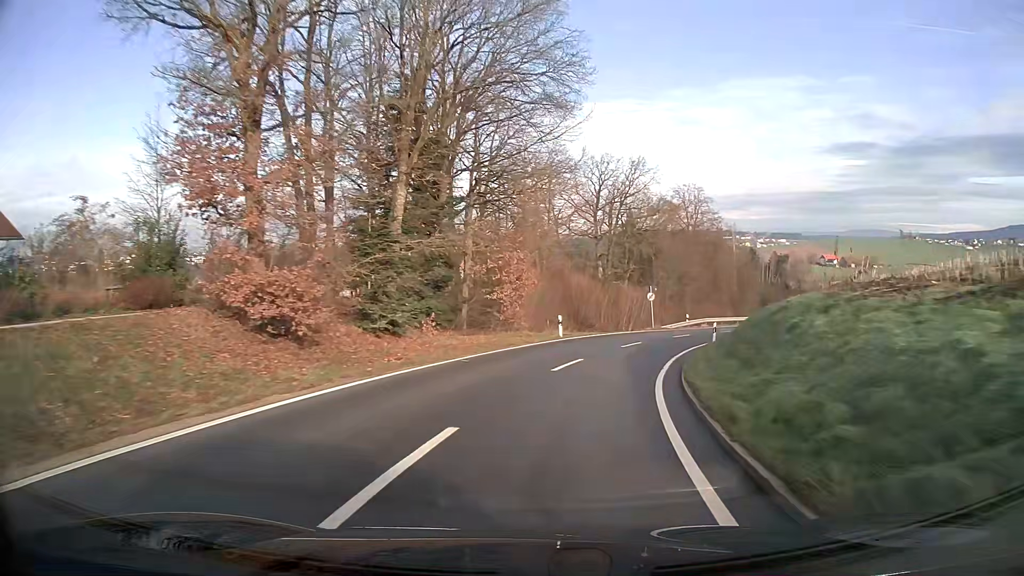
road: tertiary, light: Day
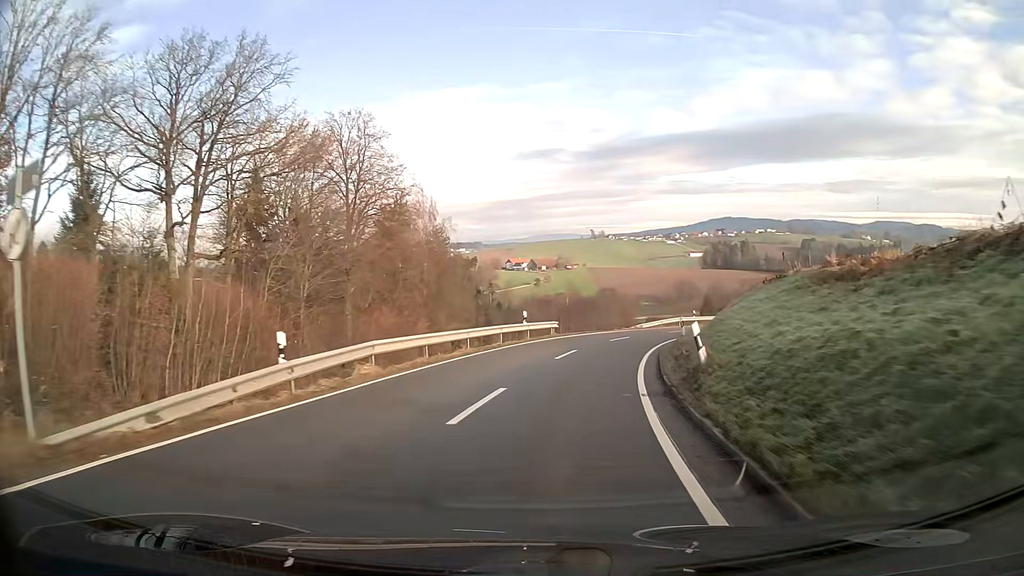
(+10.1, +40.8) m; +27°
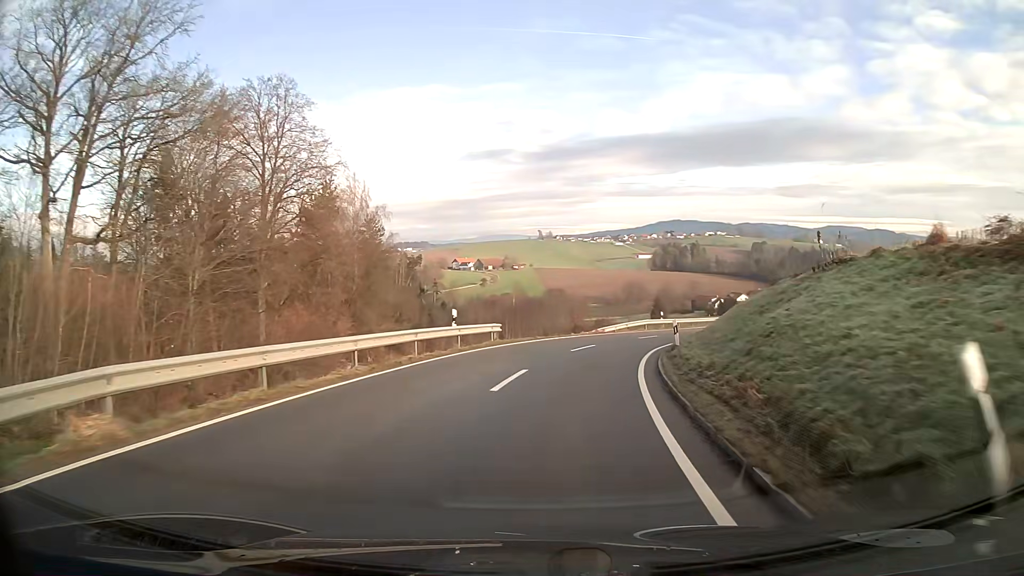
(+0.4, +8.5) m; +5°
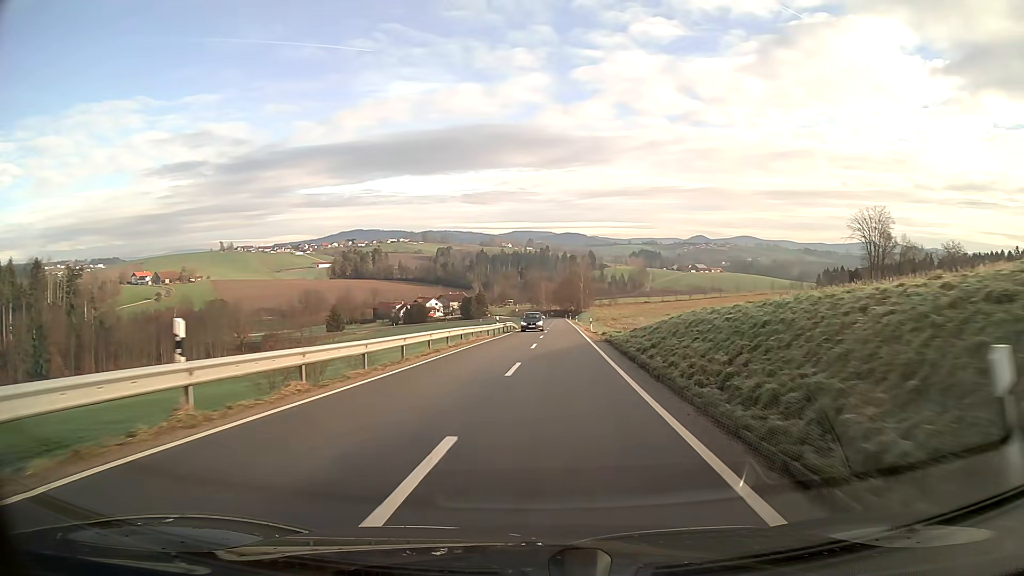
(+9.6, +41.8) m; +26°
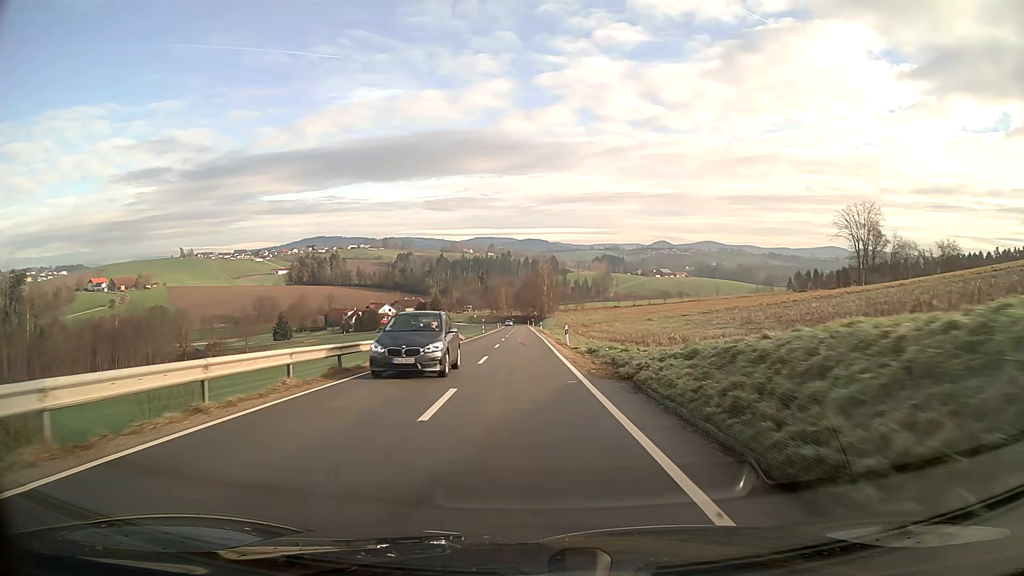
(+0.5, +18.5) m; +2°
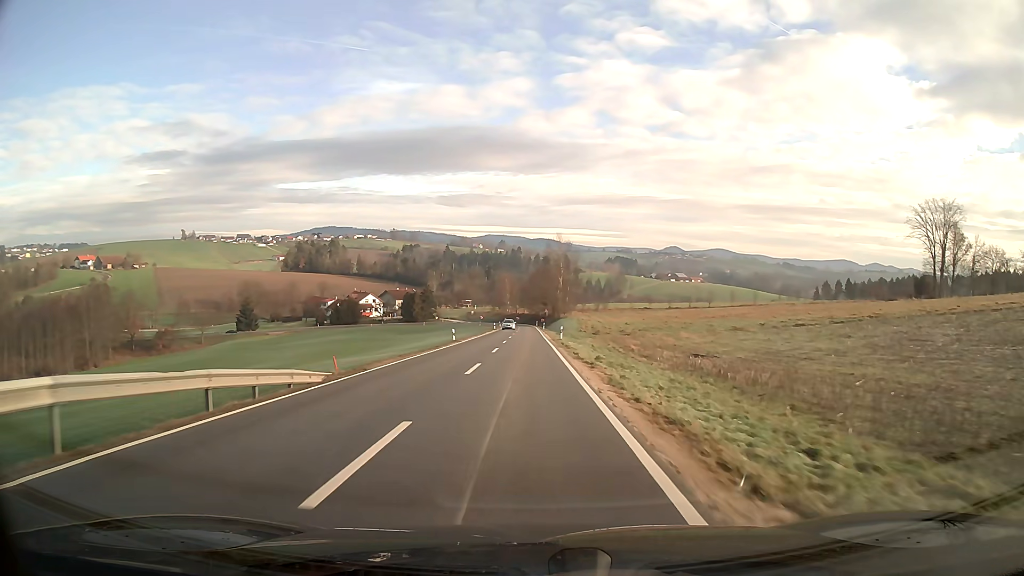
(-0.4, +40.0) m; -1°
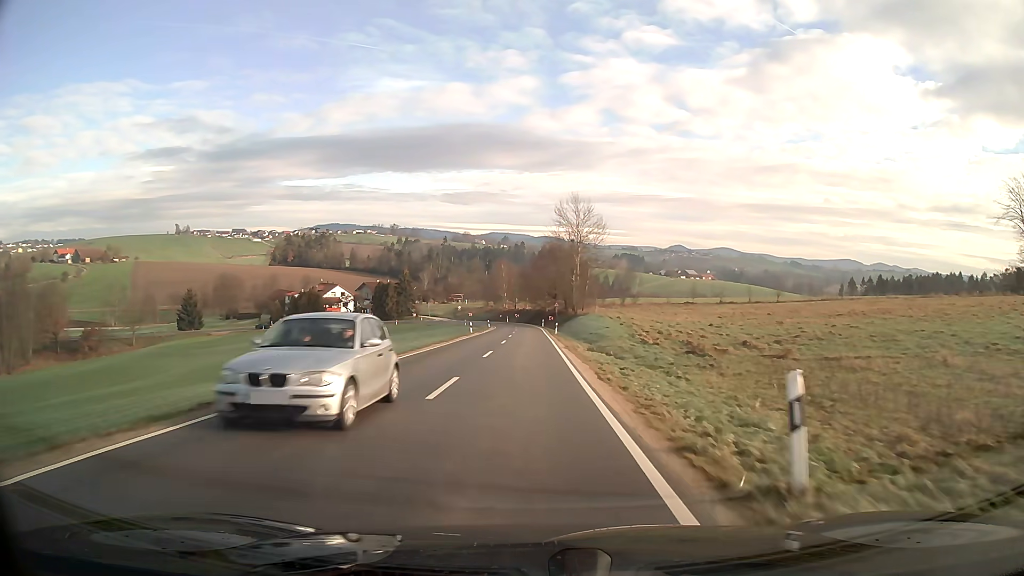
(0.0, +41.2) m; 0°
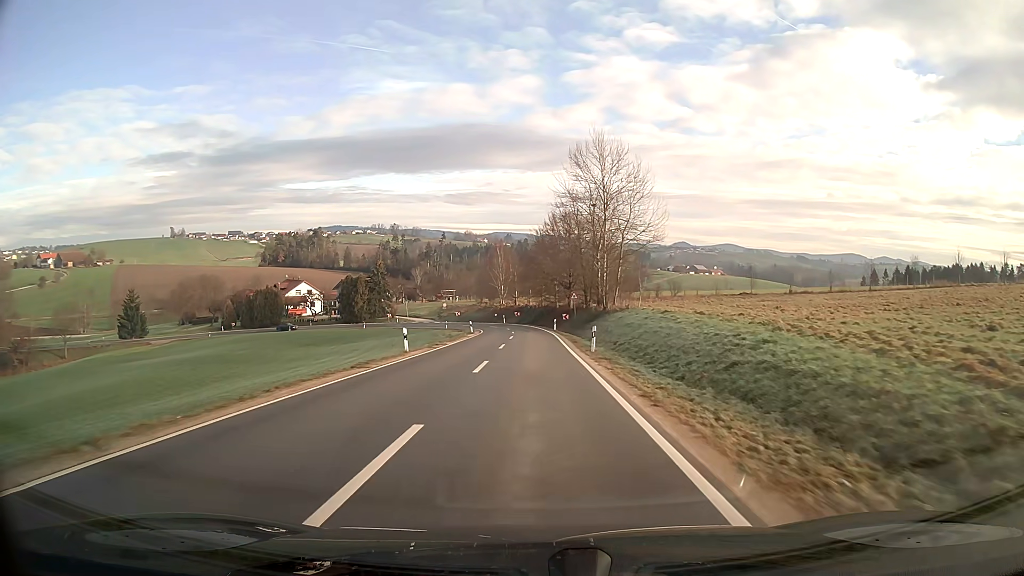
(-0.1, +31.1) m; 0°
(0, +10) (0, +20) (0, +30) (0, +40) (-1, +50) (-1, +60) (-2, +70) (-5, +80) (-9, +89) (-14, +97) m
